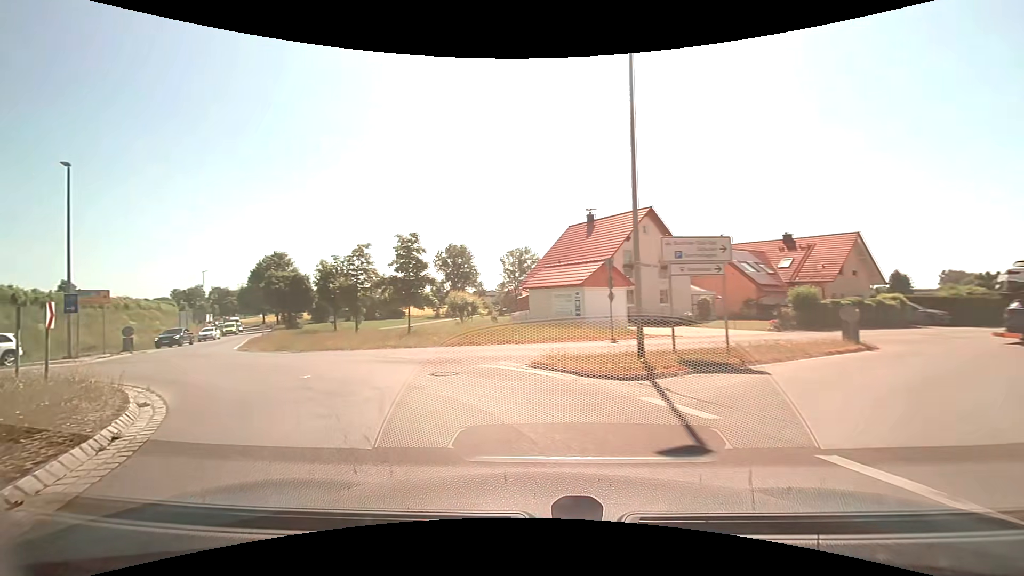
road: motorway_link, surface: asphalt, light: Day
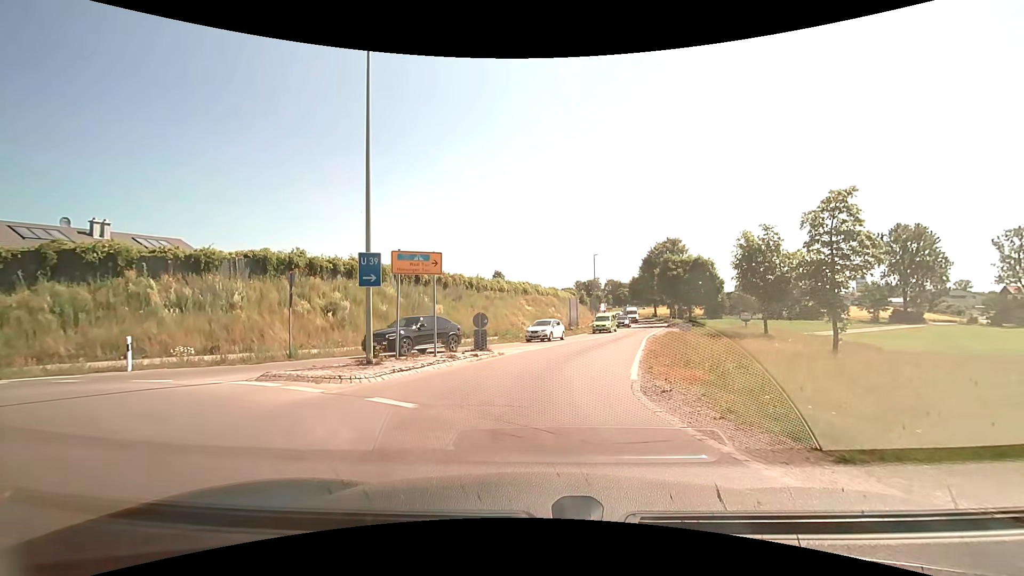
(-8.3, +15.4) m; -43°
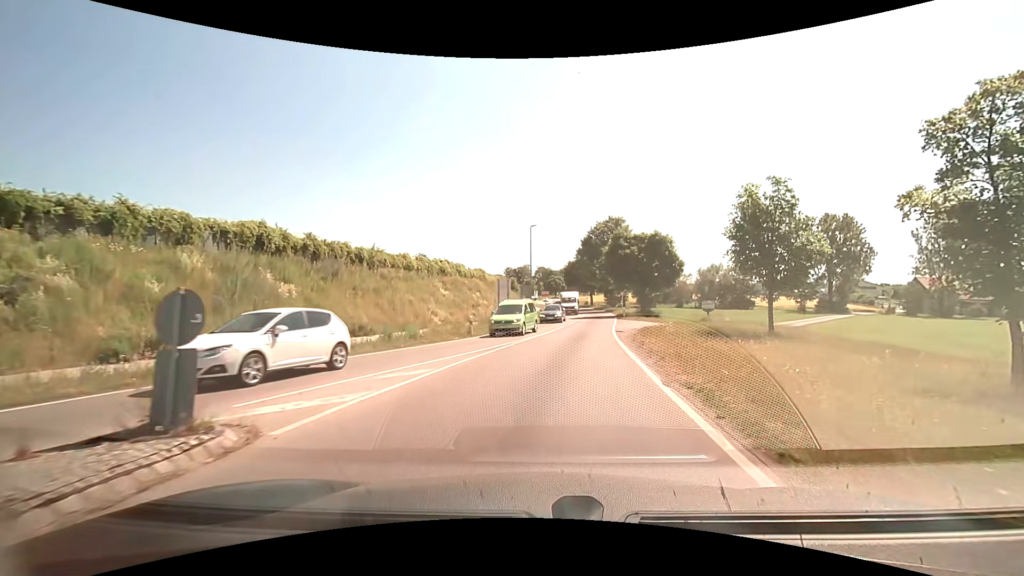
(+0.7, +13.4) m; +8°
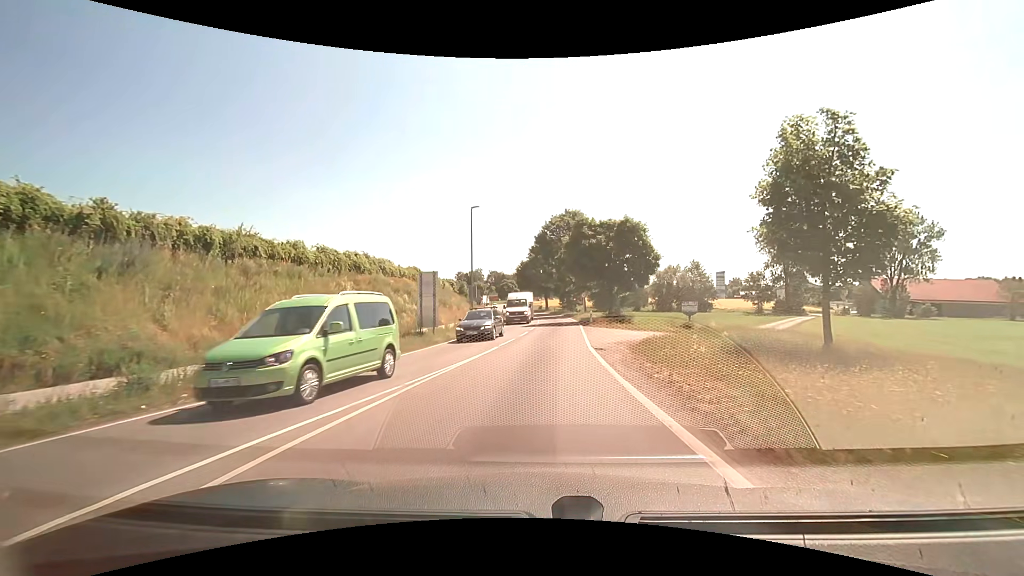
(+0.7, +10.6) m; +5°
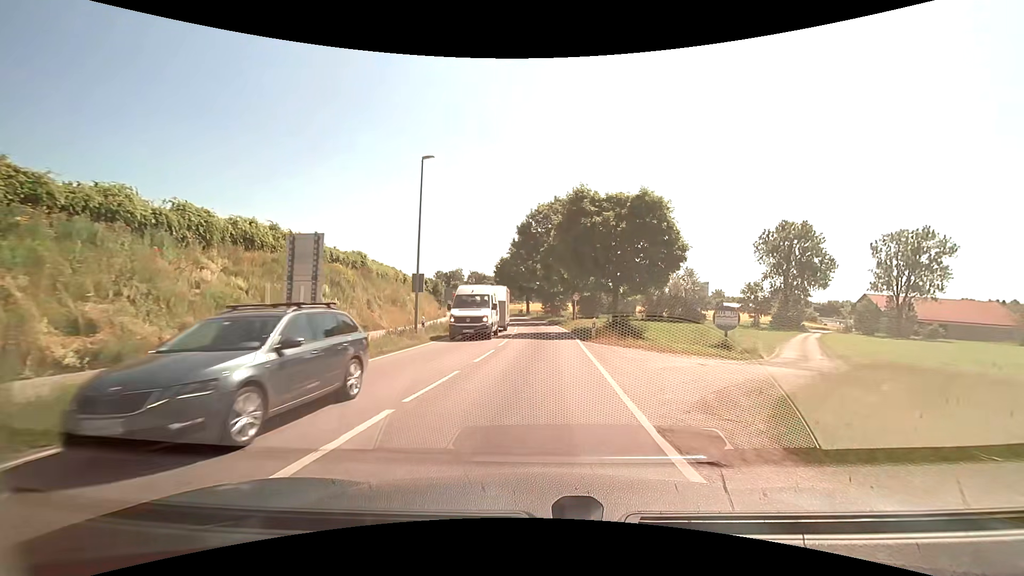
(+0.2, +12.1) m; +2°
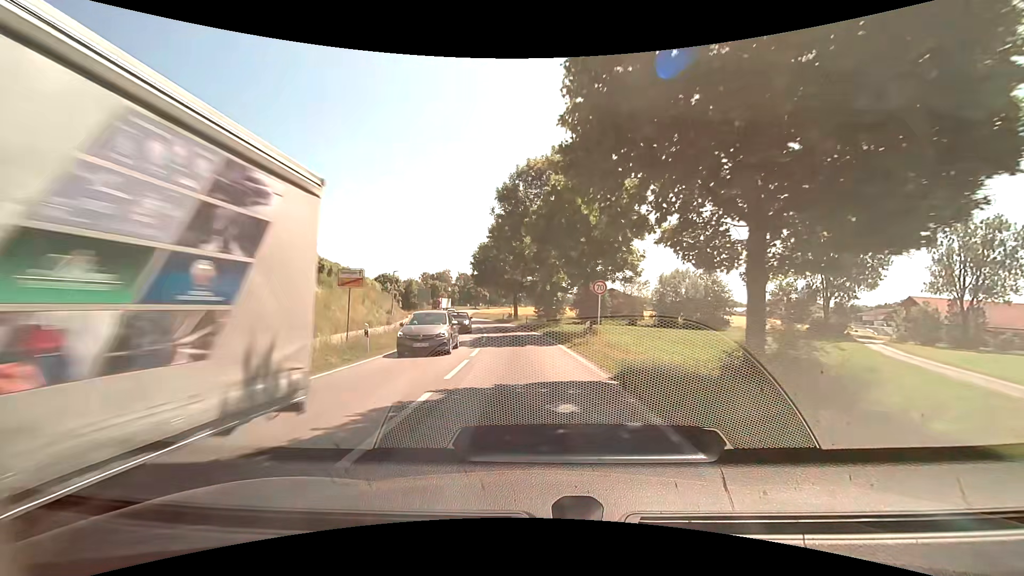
(+0.5, +21.3) m; +1°
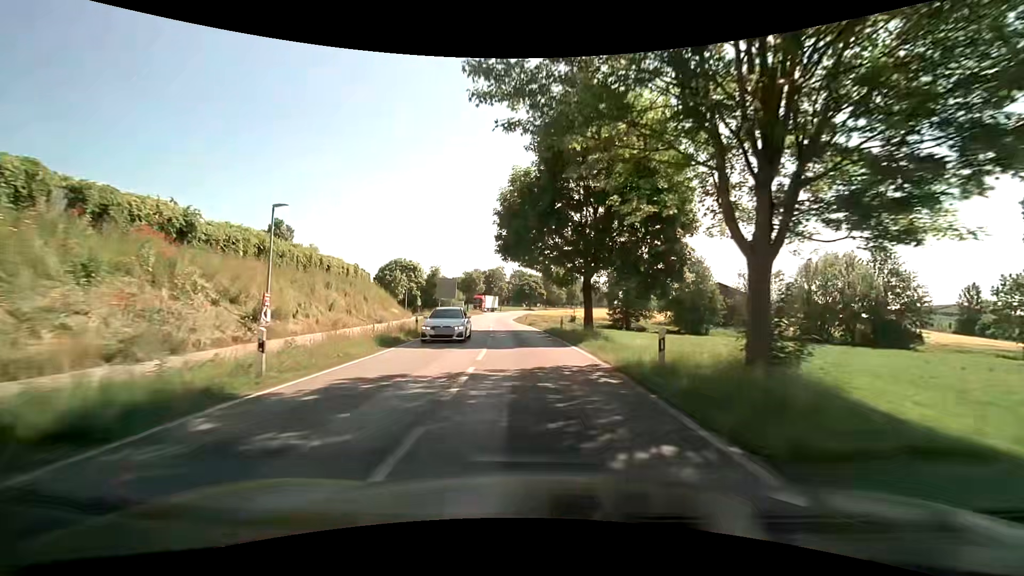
(-1.9, +33.4) m; -7°
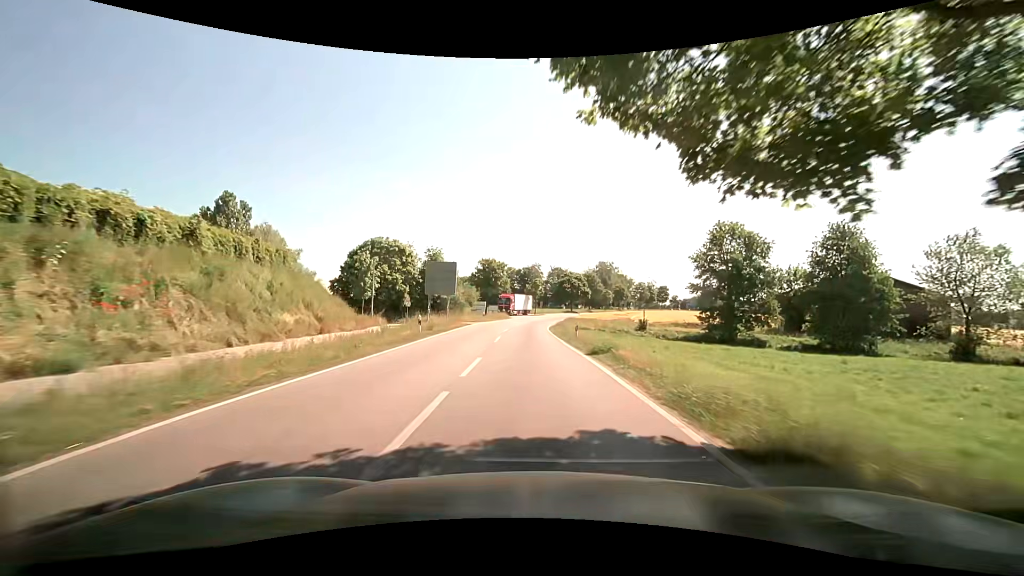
(-1.1, +27.7) m; -4°
(0, +10) (0, +20) (0, +30) (-1, +40) (0, +50) (0, +60) (+1, +70) (+2, +80) (+3, +90) (+5, +100) m
